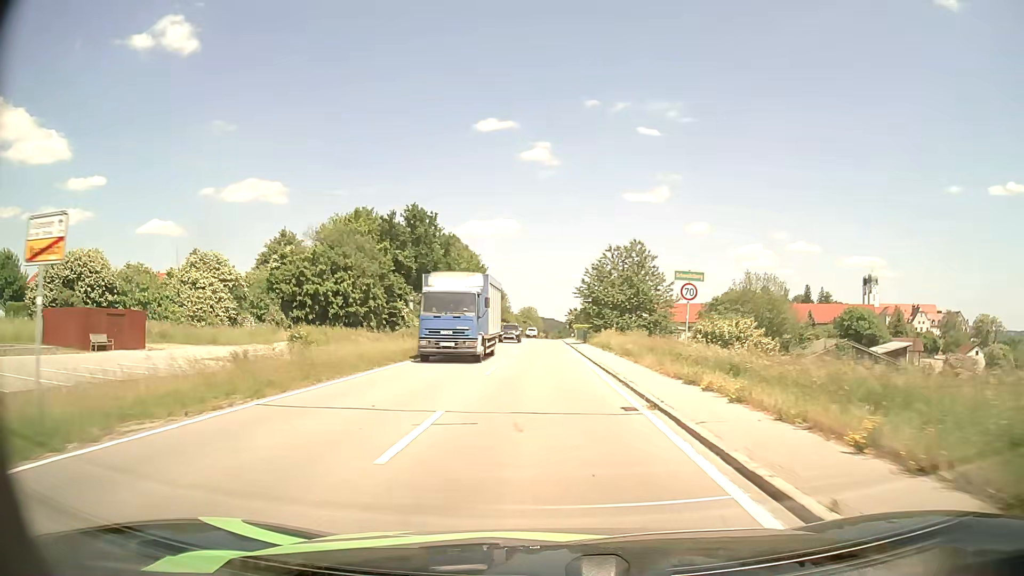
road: tertiary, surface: asphalt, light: Day
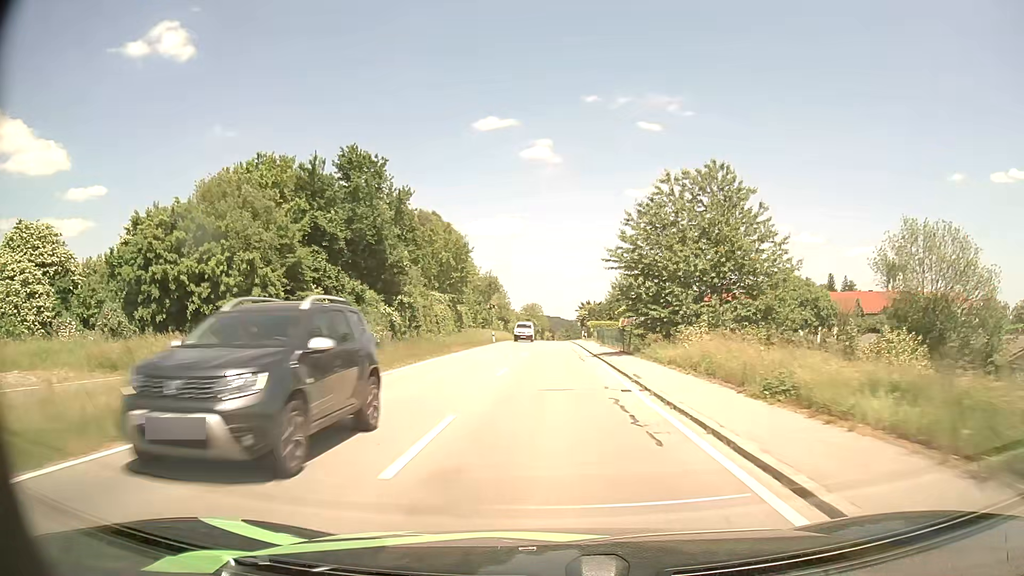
(-0.4, +26.2) m; -1°
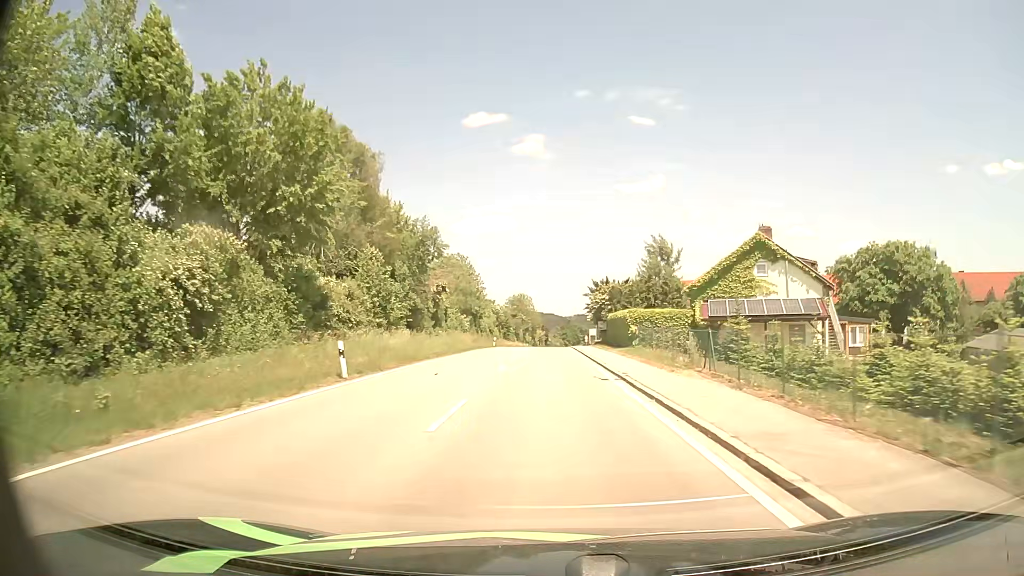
(+0.3, +46.1) m; +1°
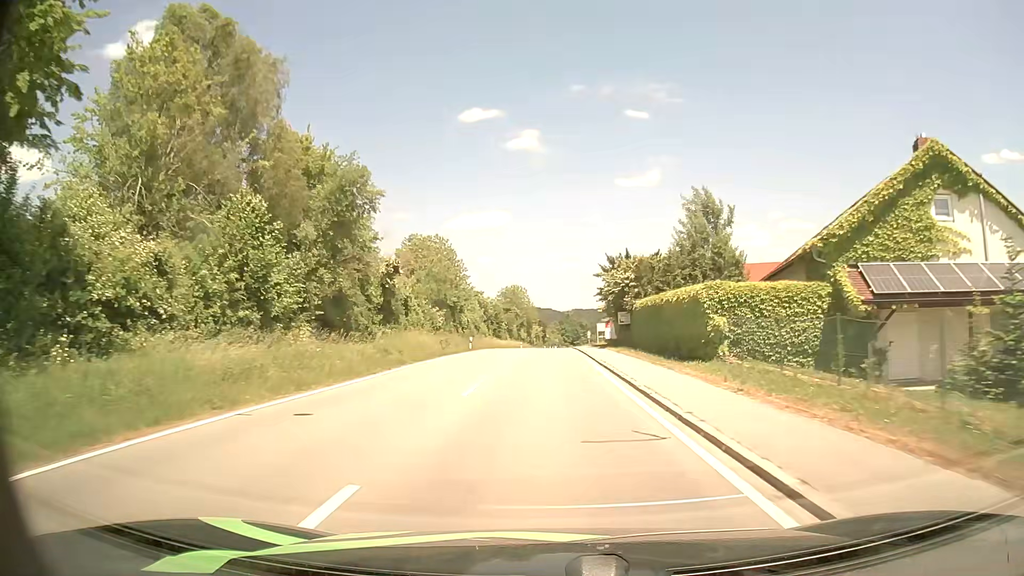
(0.0, +19.2) m; 0°
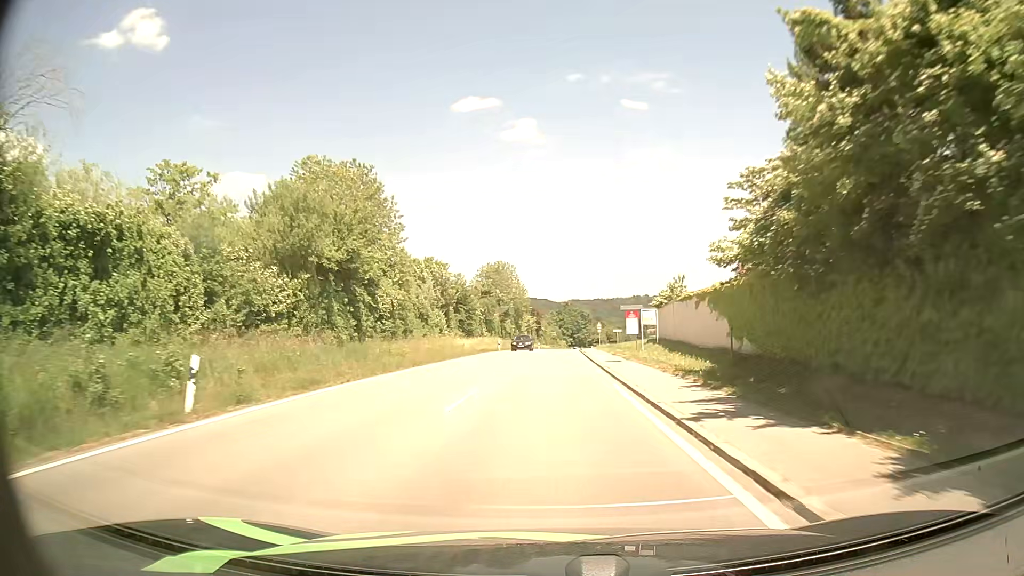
(+0.1, +39.1) m; 0°
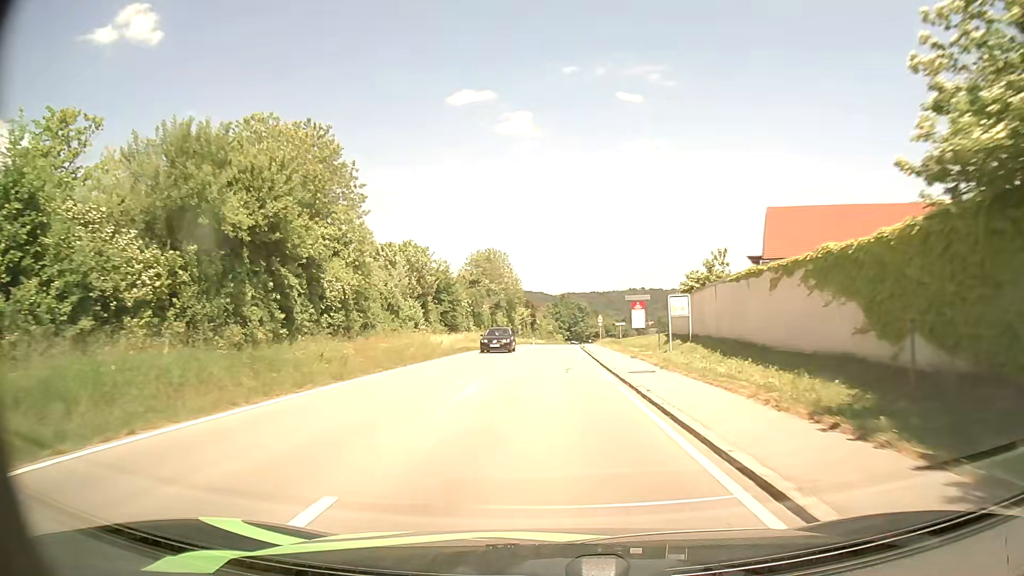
(0.0, +10.0) m; +1°
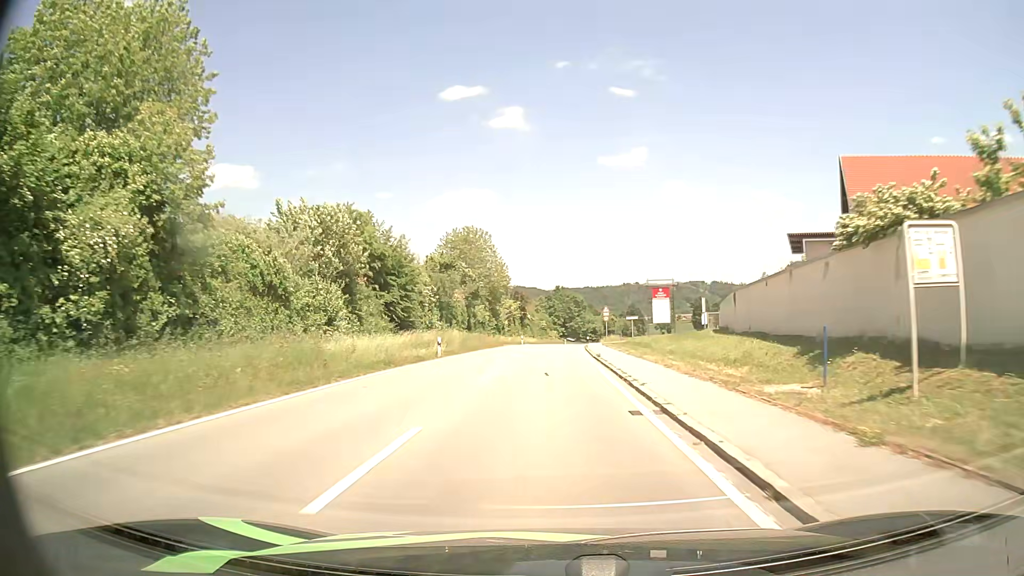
(0.0, +20.0) m; 0°
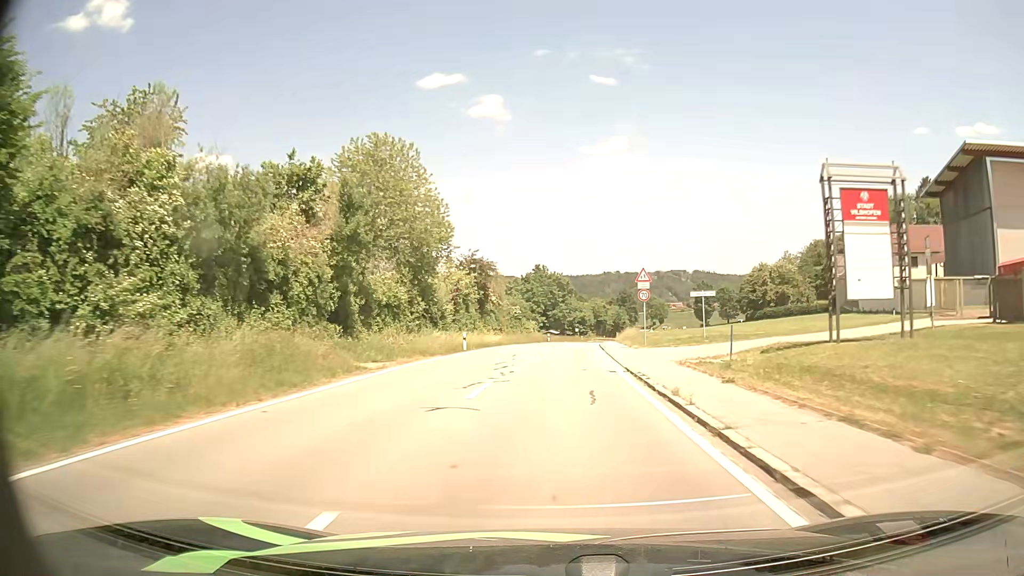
(+0.3, +40.5) m; +2°
(0, +10) (0, +20) (+1, +30) (+1, +40) (+2, +50) (+3, +60) (+3, +70) (+4, +80) (+6, +90) (+7, +100) m
